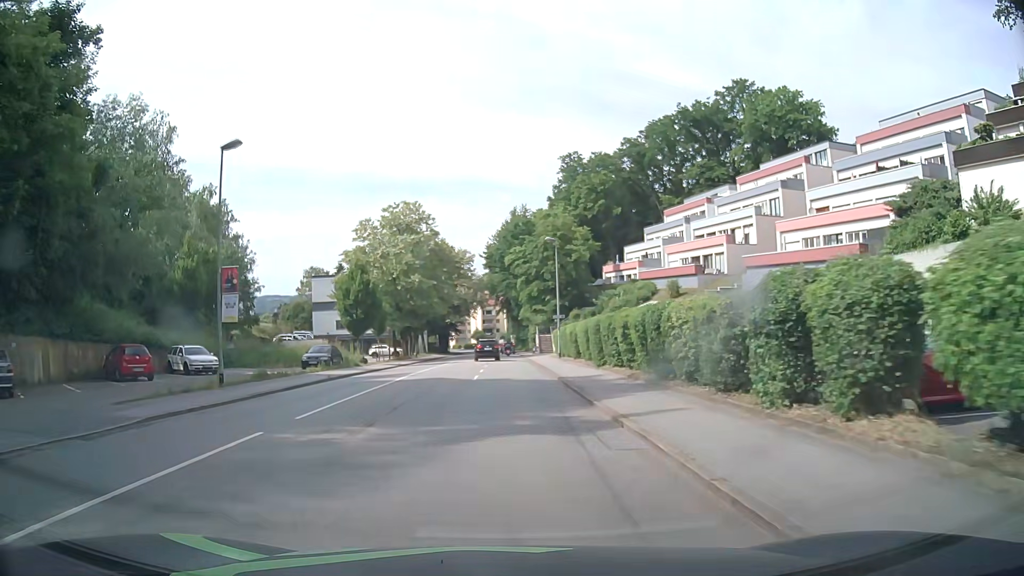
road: tertiary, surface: asphalt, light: Day
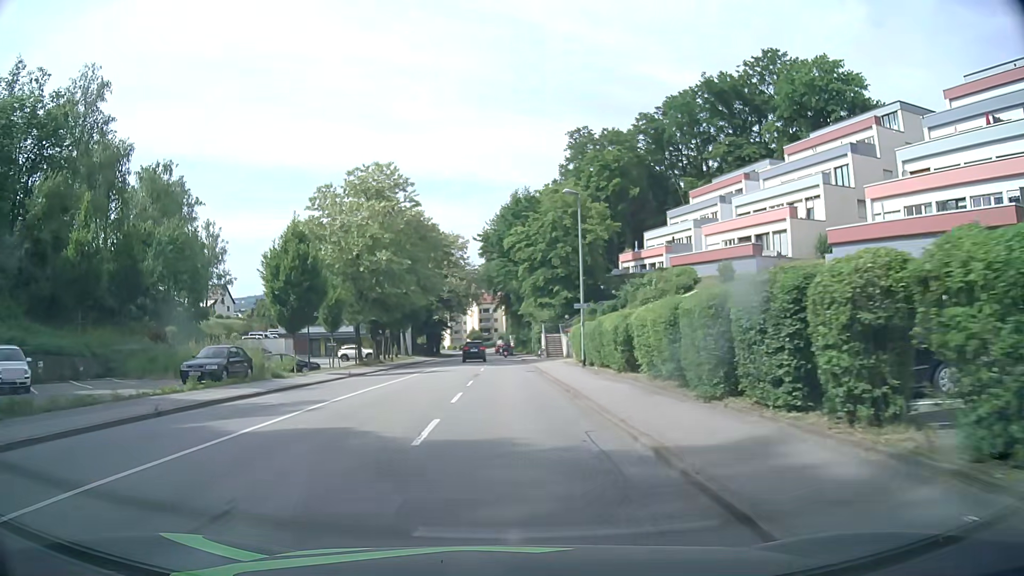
(+0.1, +14.8) m; 0°
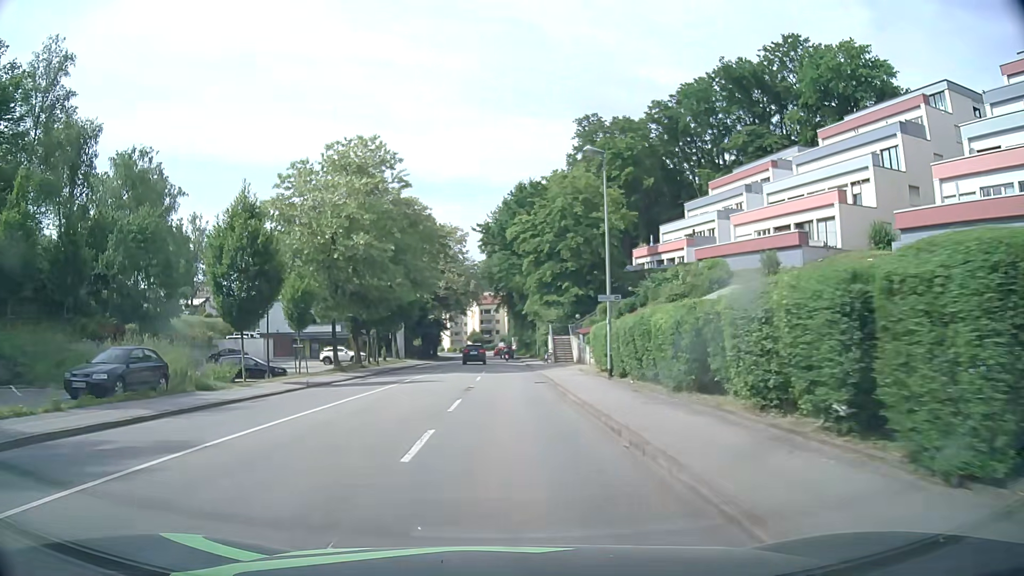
(0.0, +7.3) m; 0°
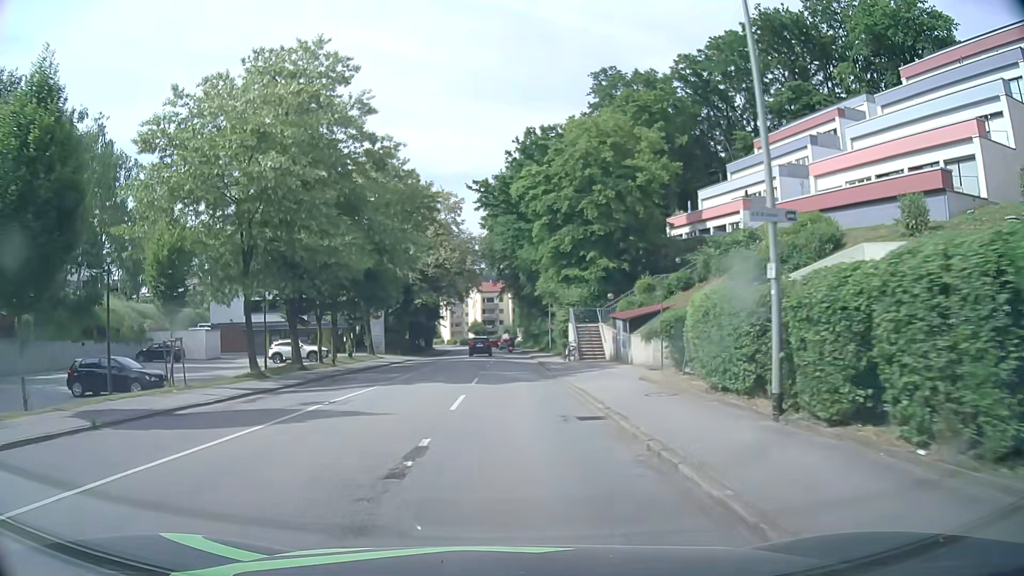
(0.0, +14.5) m; 0°
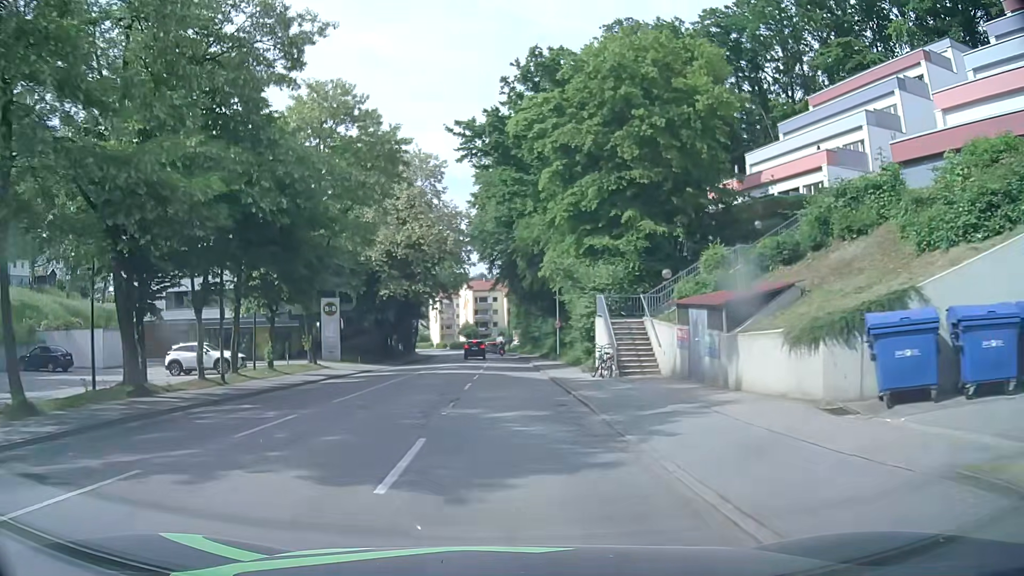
(0.0, +14.5) m; 0°
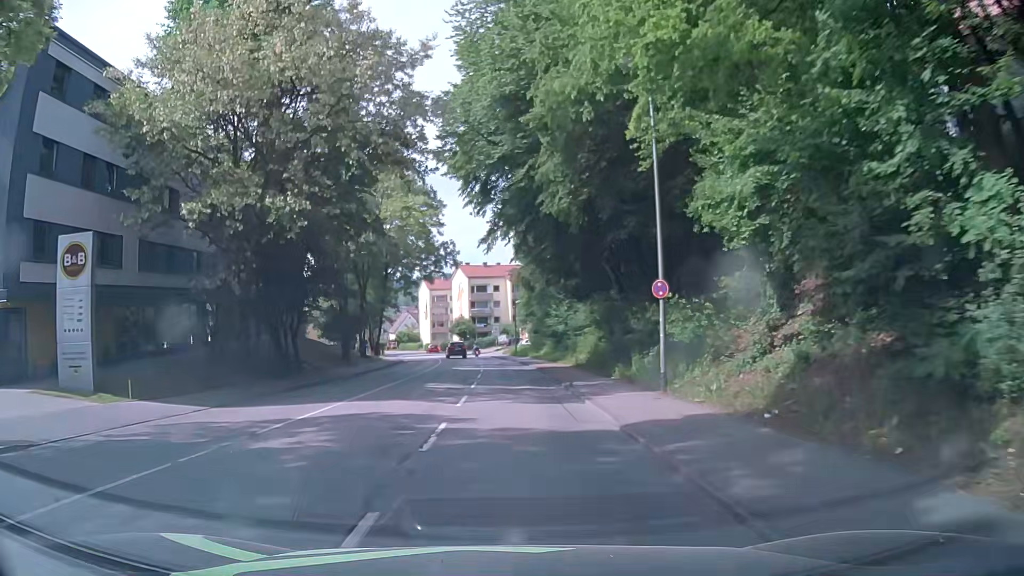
(-0.1, +29.4) m; -1°
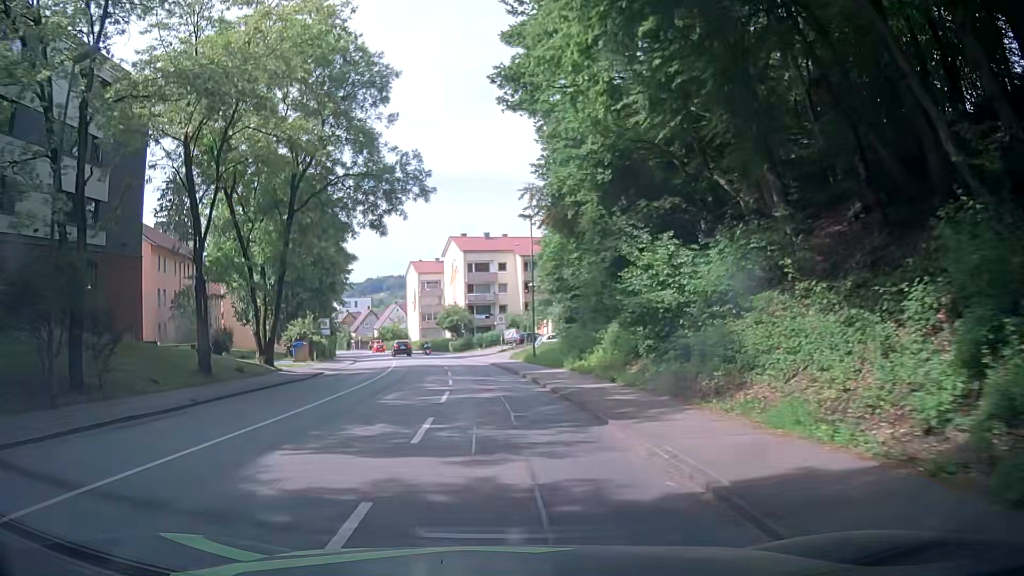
(+0.1, +30.3) m; -1°
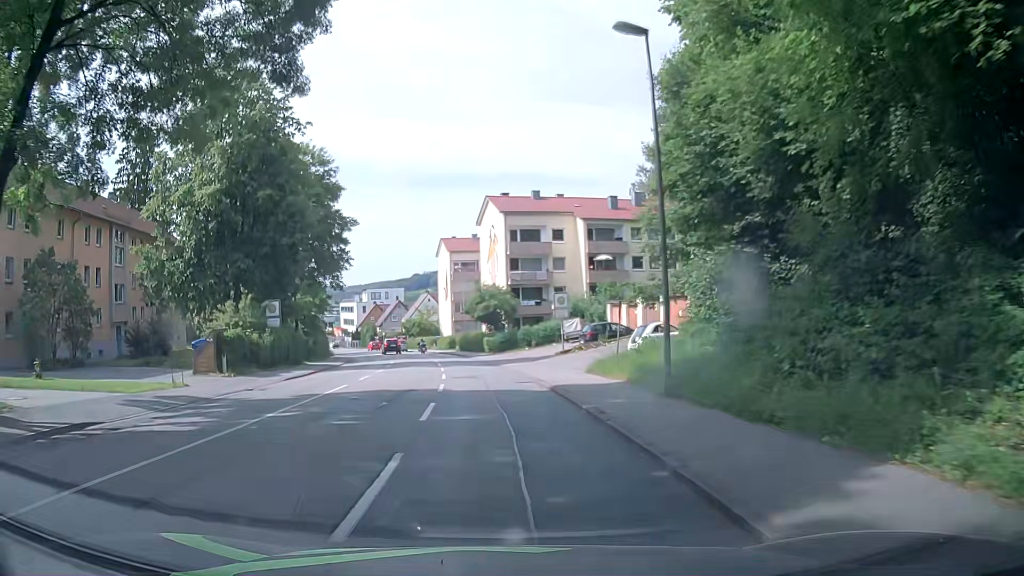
(-0.3, +23.1) m; -2°
(0, +10) (-1, +20) (-2, +30) (-3, +40) (-5, +50) (-7, +59) (-10, +69) (-13, +79) (-16, +88) (-19, +98) m
